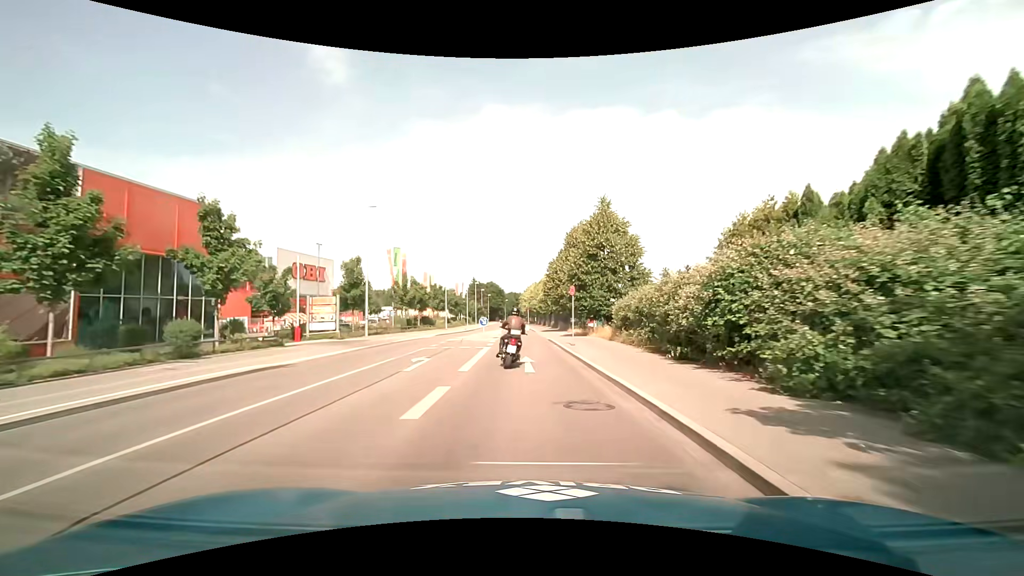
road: tertiary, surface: asphalt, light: Day
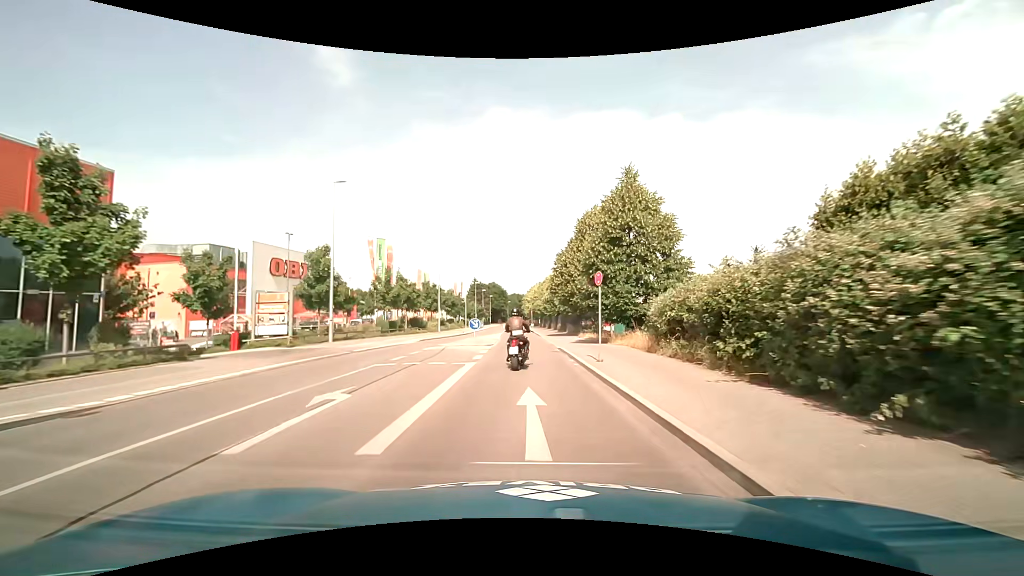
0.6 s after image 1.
(-0.1, +7.7) m; -1°
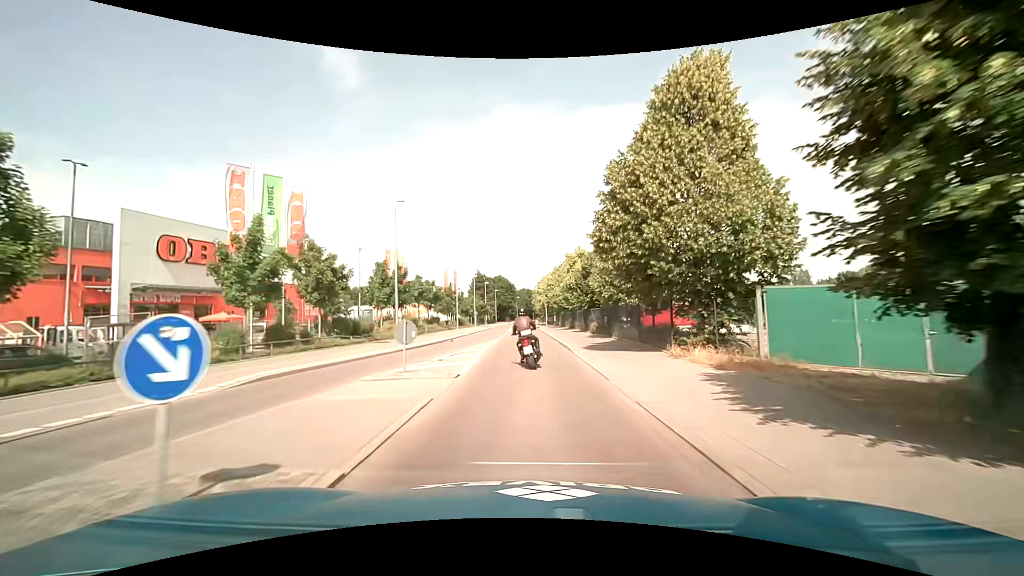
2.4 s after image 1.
(-0.3, +23.1) m; -1°
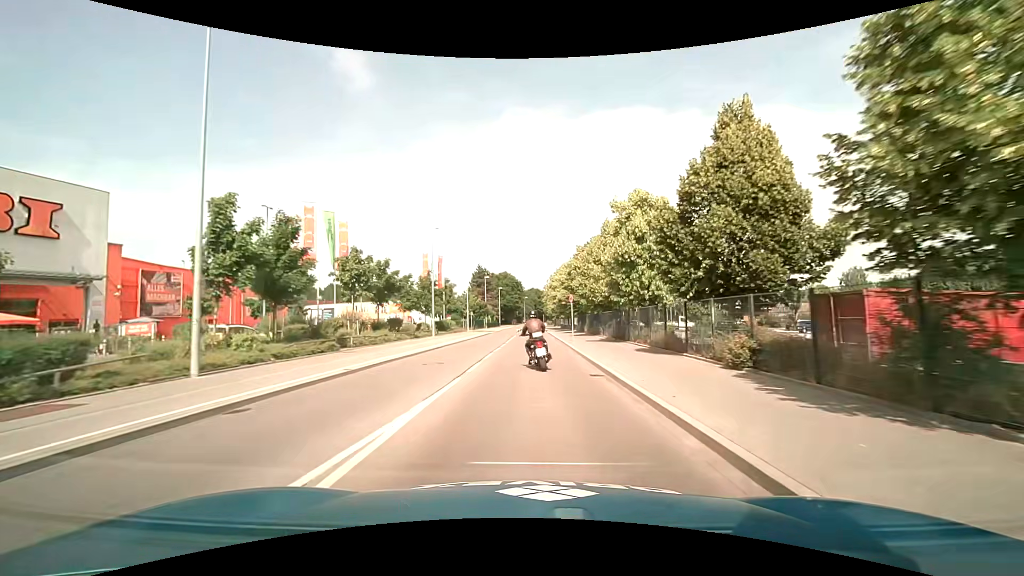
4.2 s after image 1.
(-0.4, +22.9) m; -2°
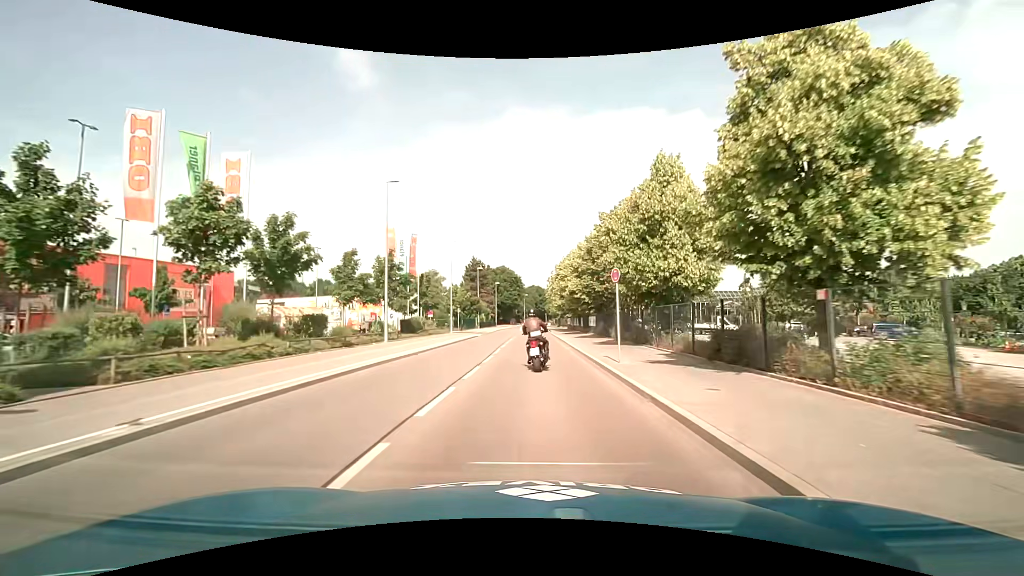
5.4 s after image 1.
(+0.1, +15.4) m; 0°
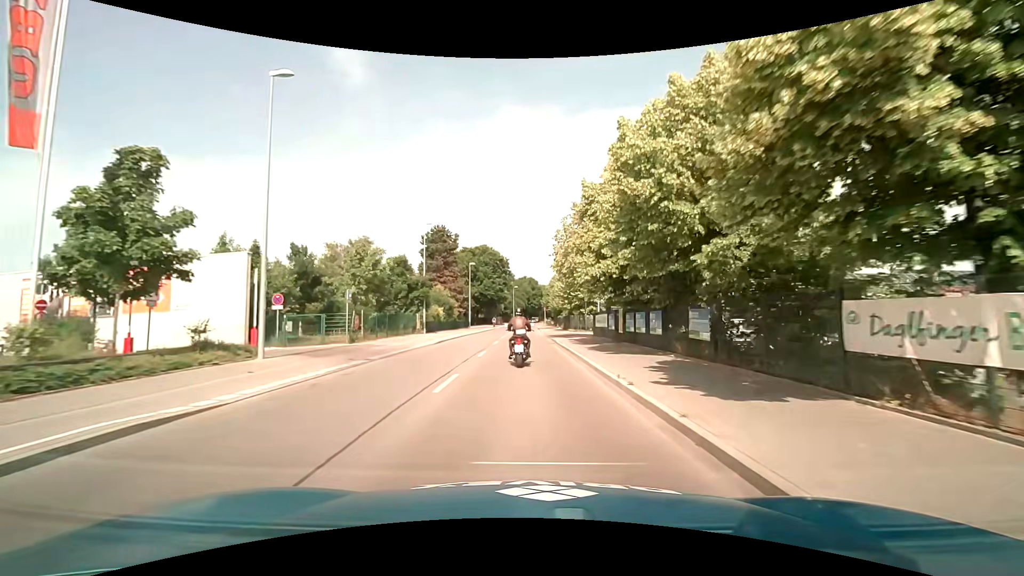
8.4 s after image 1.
(+0.2, +38.4) m; +1°
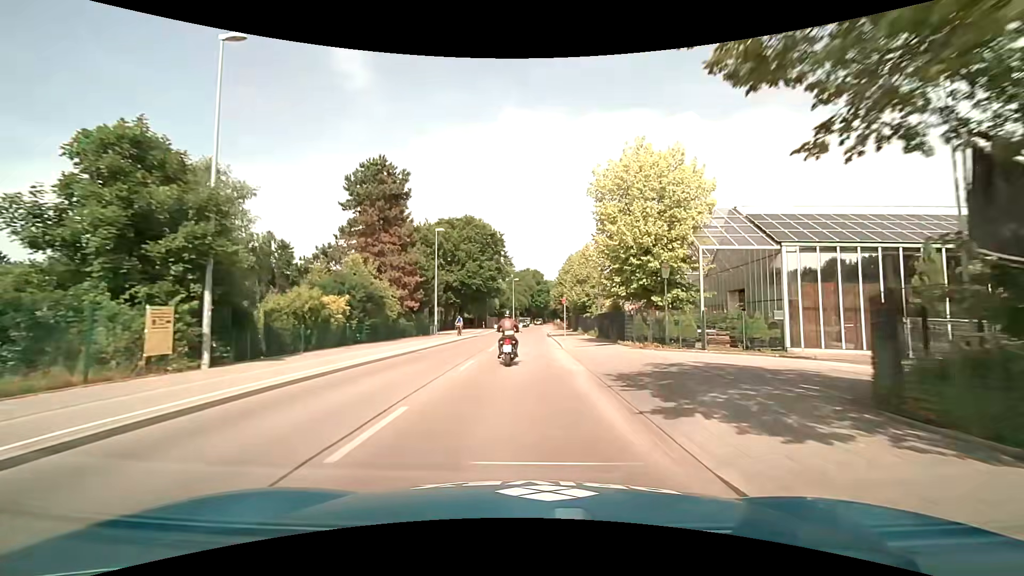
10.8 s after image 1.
(+0.1, +31.4) m; 0°
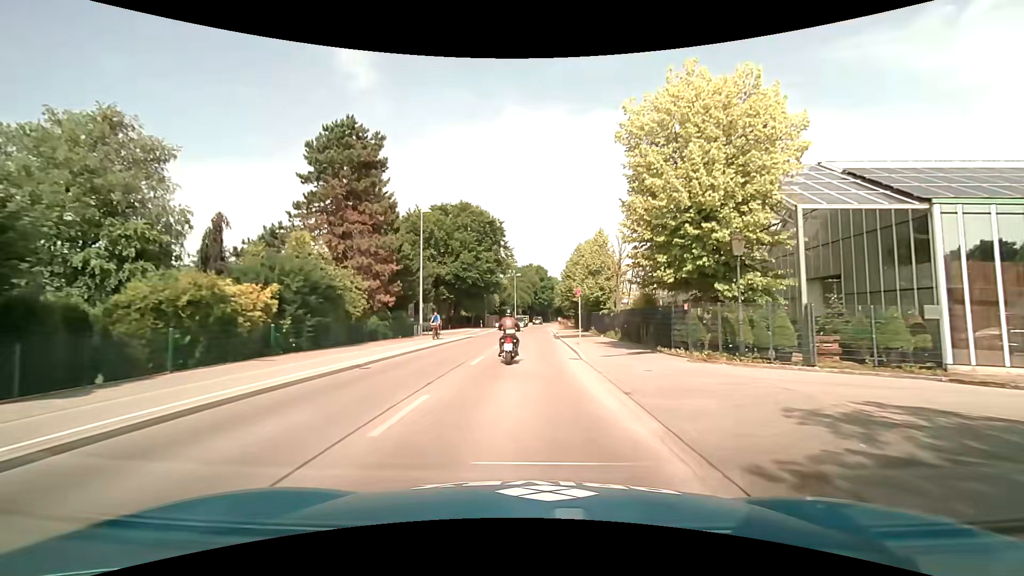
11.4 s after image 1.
(0.0, +8.0) m; -1°
(0, +10) (0, +20) (0, +30) (0, +40) (0, +50) (+1, +60) (+1, +70) (+2, +80) (+3, +90) (+4, +100) m
